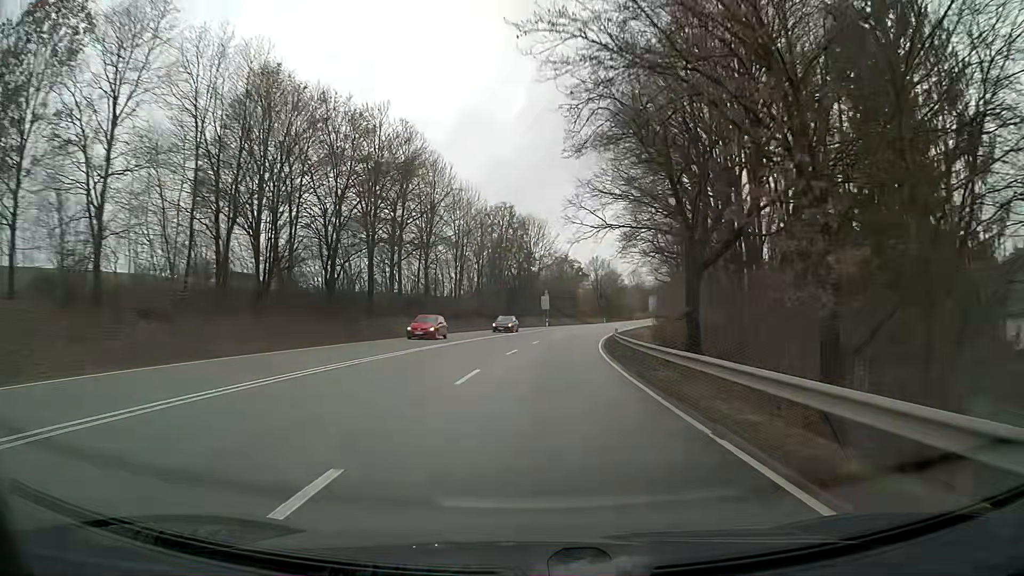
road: primary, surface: asphalt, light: Day
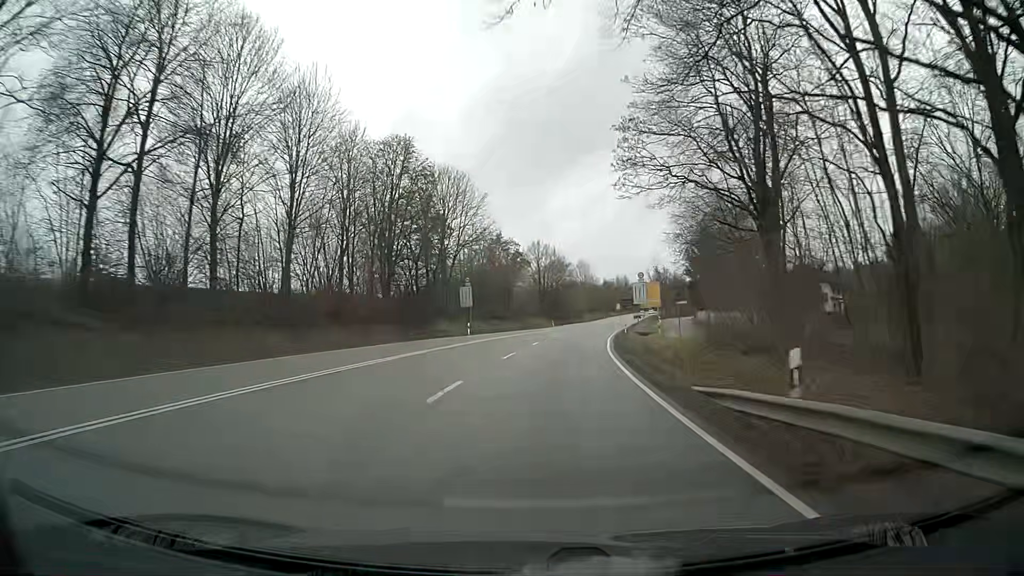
(+1.7, +38.9) m; +5°
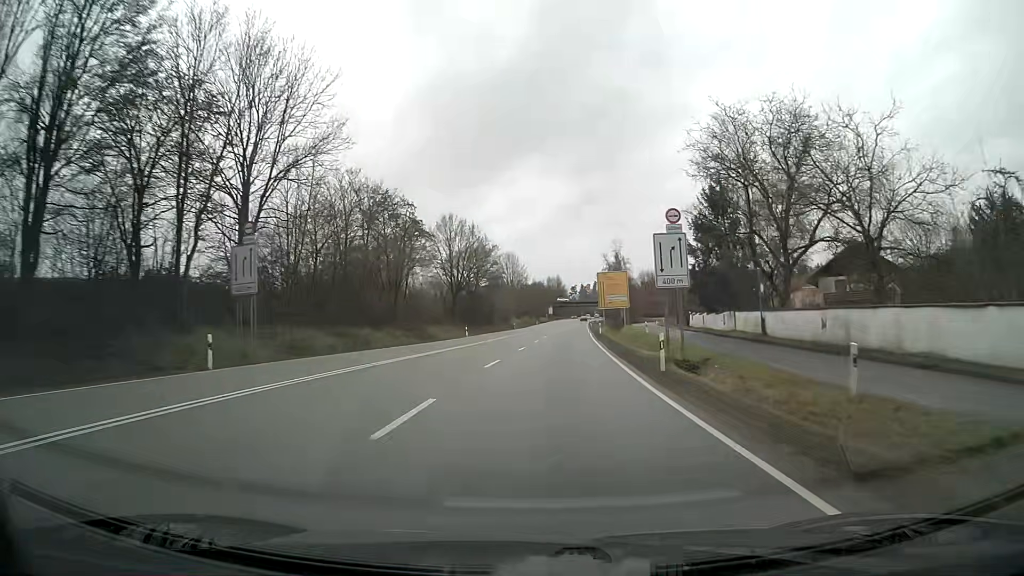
(+2.3, +39.0) m; +6°
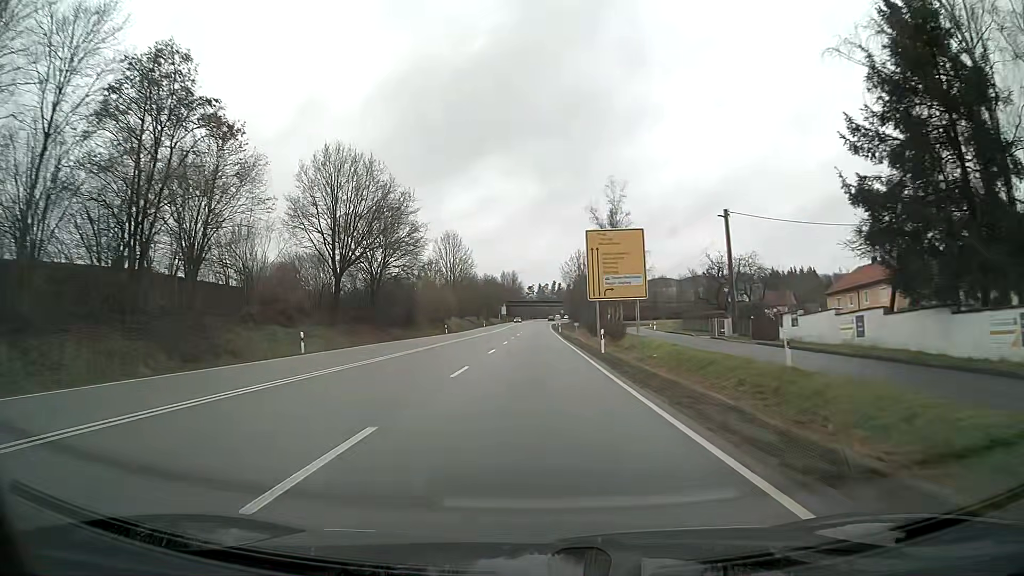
(+1.5, +39.0) m; +3°
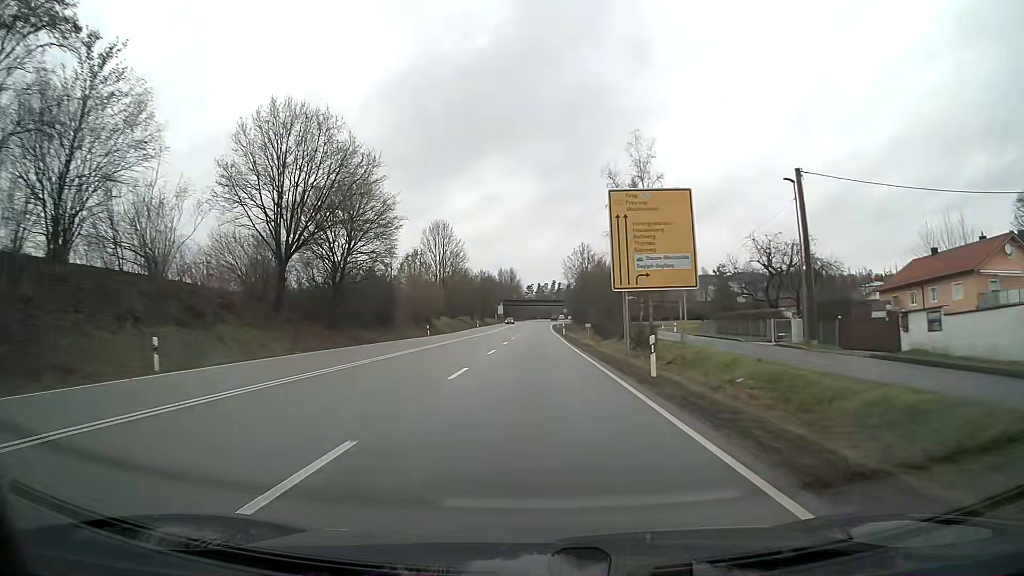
(0.0, +13.0) m; 0°
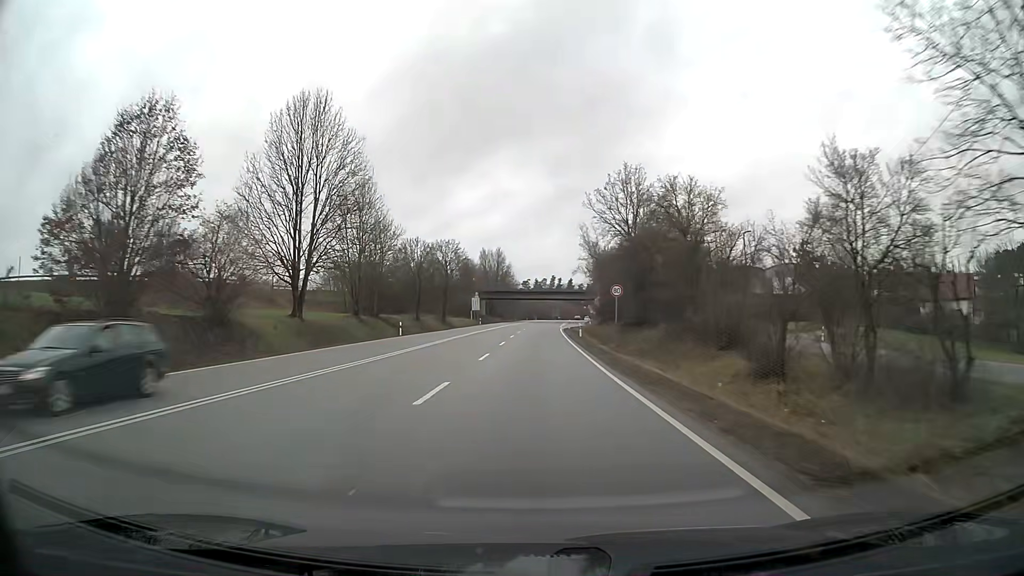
(+0.2, +64.7) m; 0°
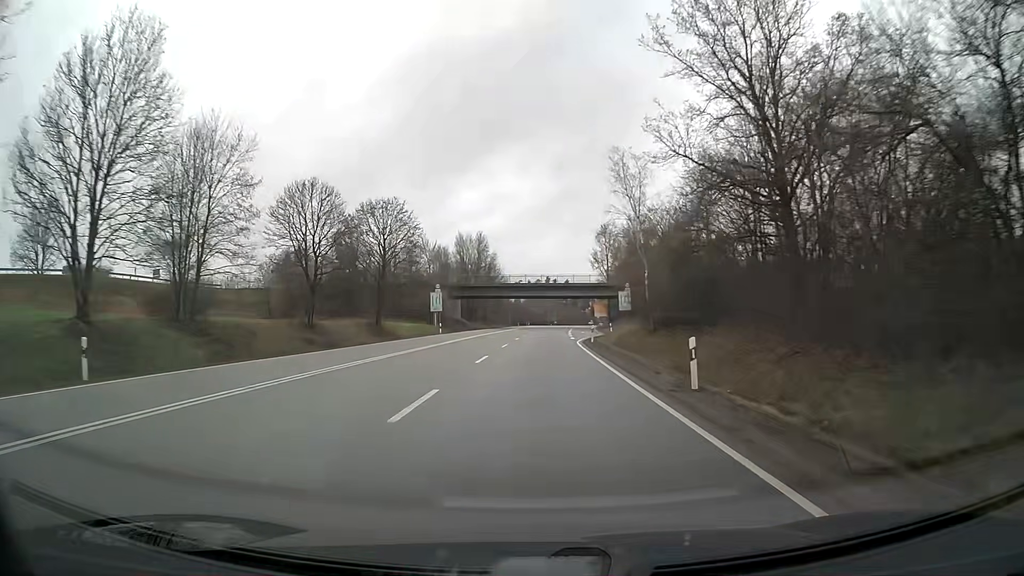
(+0.2, +38.2) m; +1°
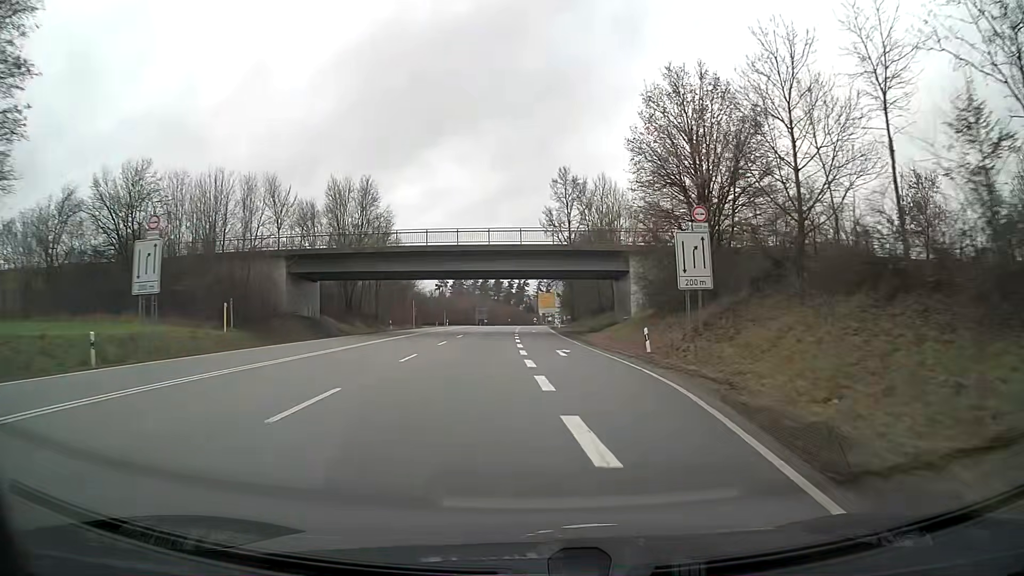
(+1.9, +48.2) m; +6°
(0, +10) (0, +20) (0, +30) (0, +40) (0, +50) (+1, +60) (0, +70) (0, +80) (0, +90) (0, +100) m
